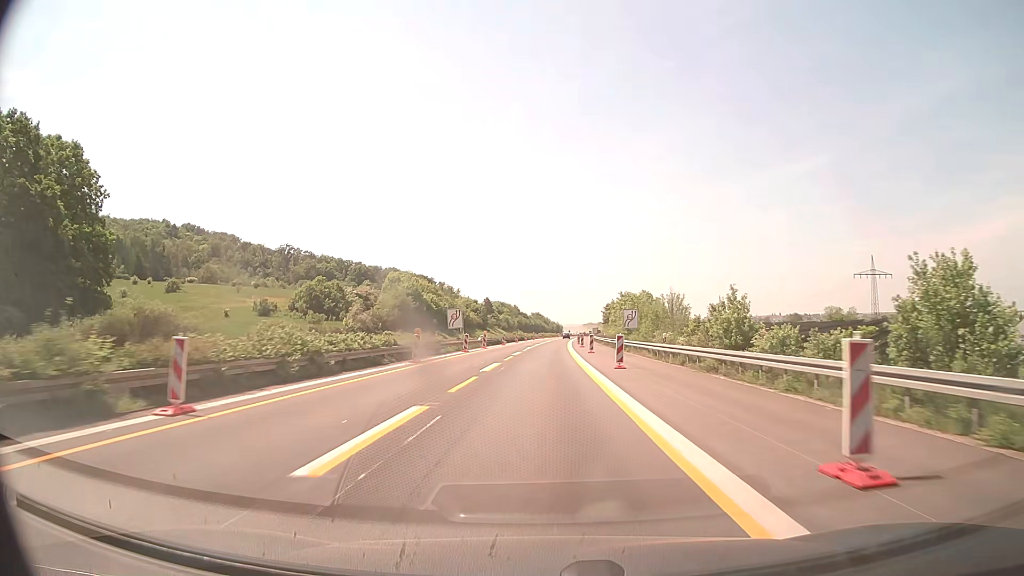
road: motorway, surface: concrete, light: Day
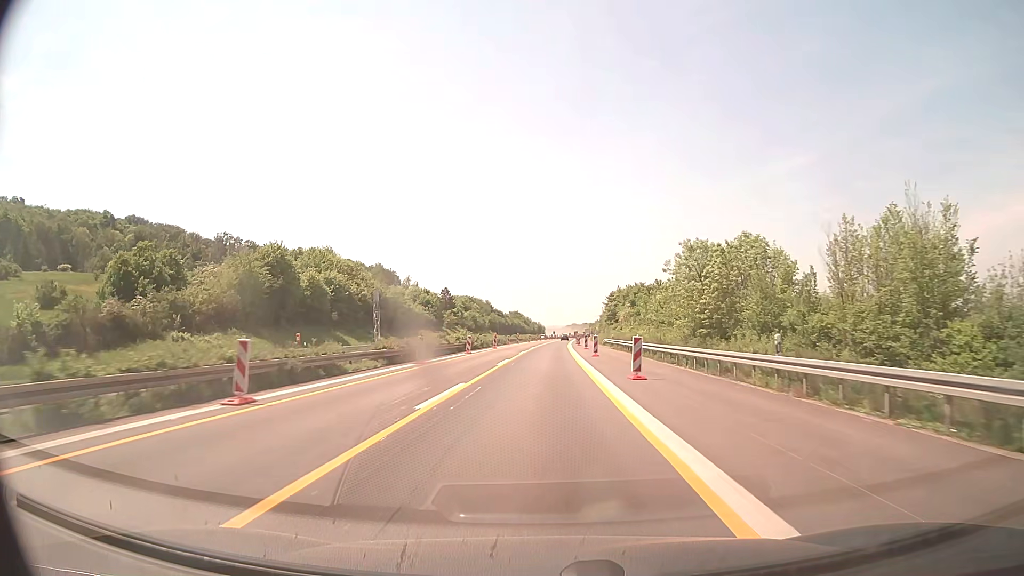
(+0.9, +65.4) m; +2°
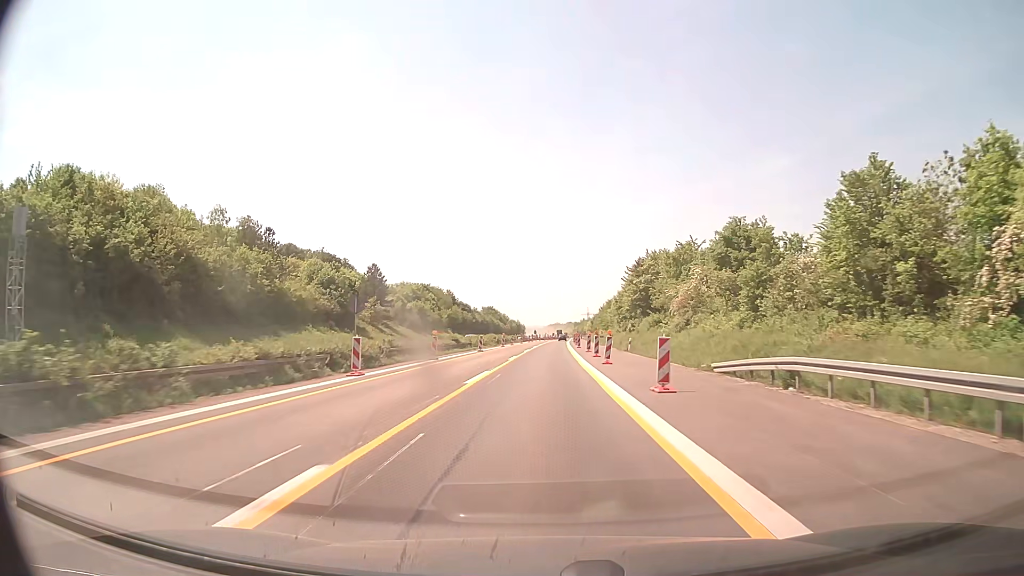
(+0.8, +65.4) m; +1°
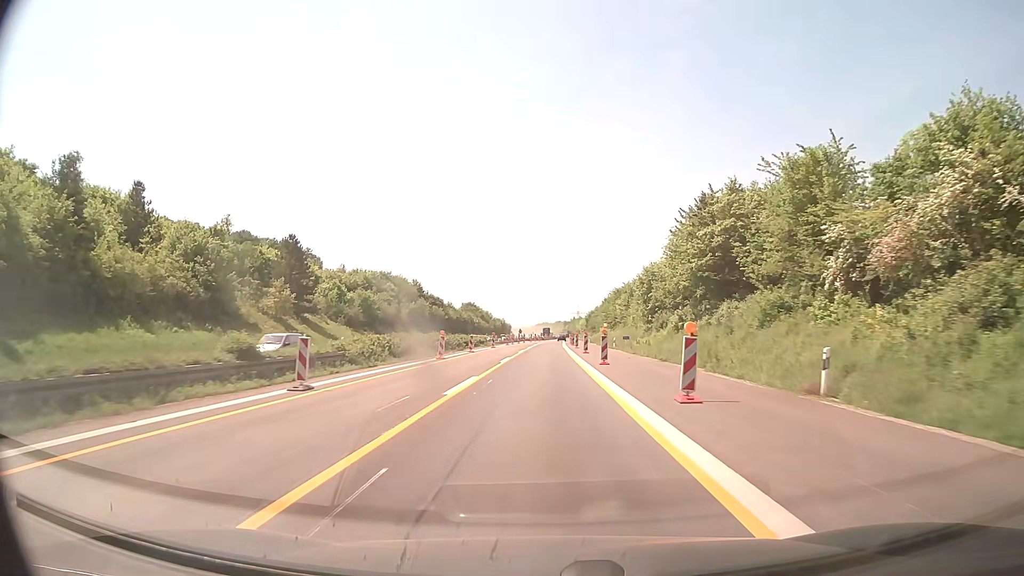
(+0.4, +39.2) m; +1°
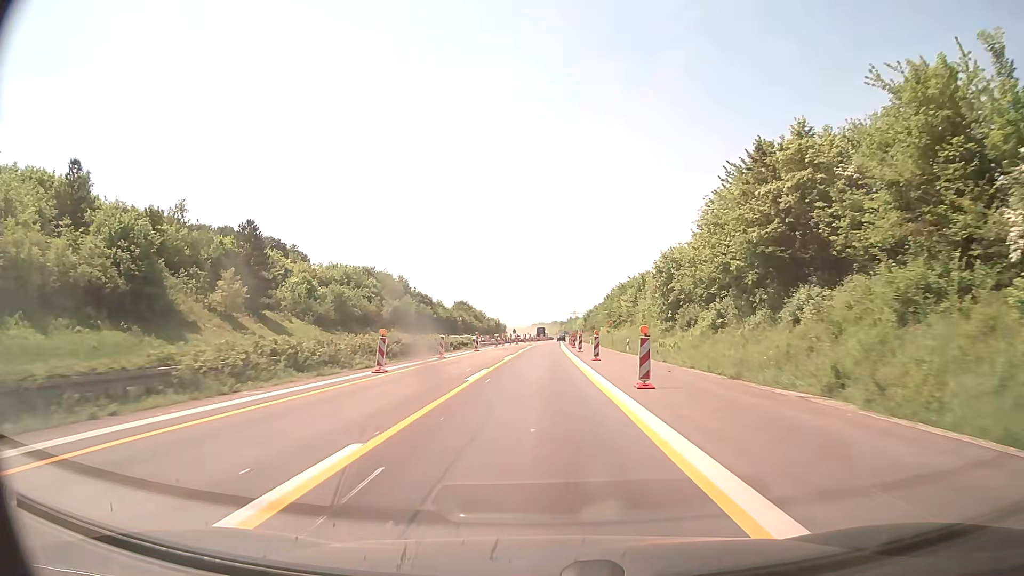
(+0.1, +13.1) m; 0°
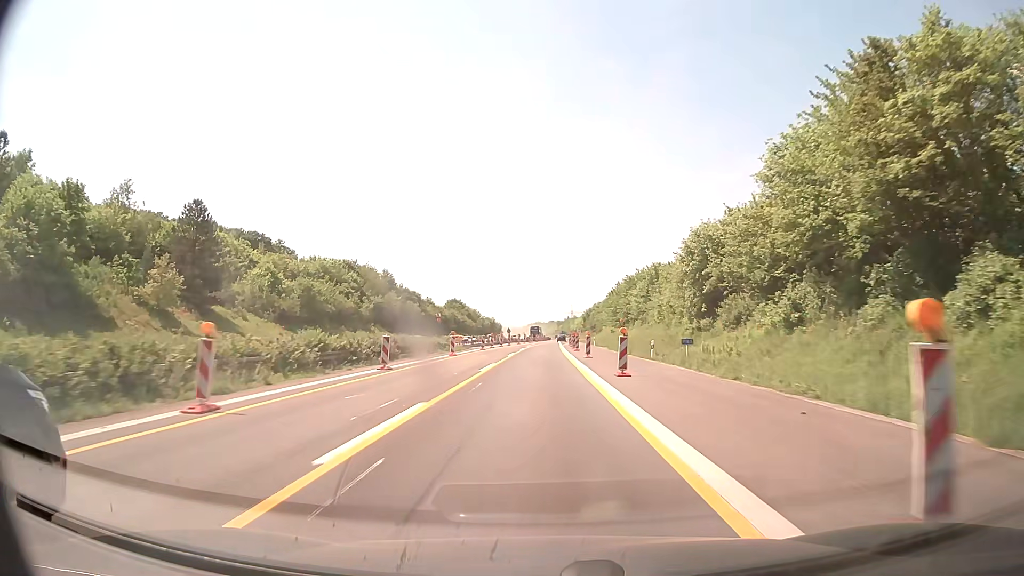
(0.0, +13.1) m; 0°
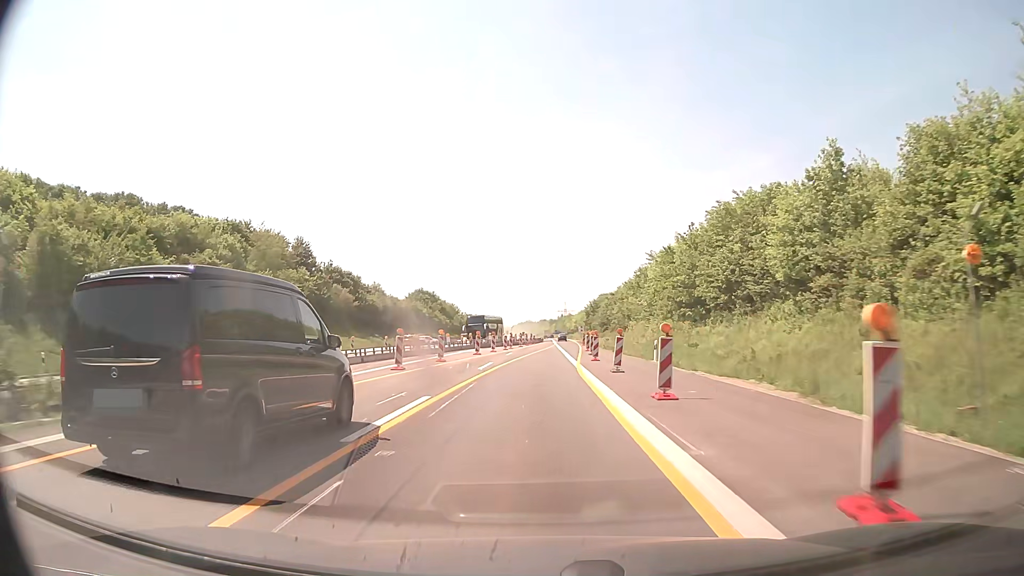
(+0.1, +52.3) m; +1°
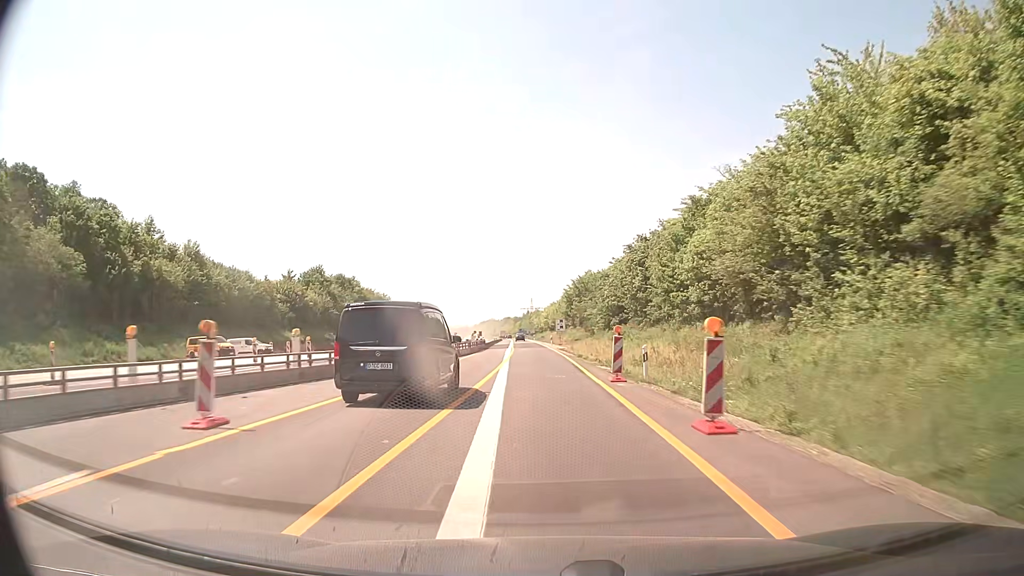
(+1.9, +65.4) m; +3°
(0, +10) (0, +20) (0, +30) (0, +40) (0, +50) (-1, +60) (-1, +70) (-2, +80) (-2, +90) (-3, +100) m
